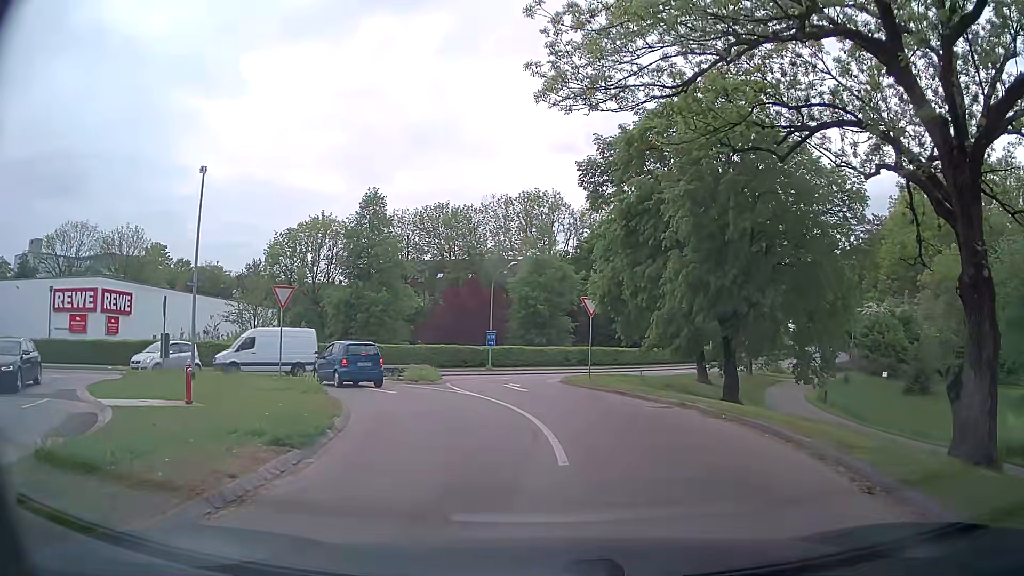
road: tertiary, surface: asphalt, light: Day
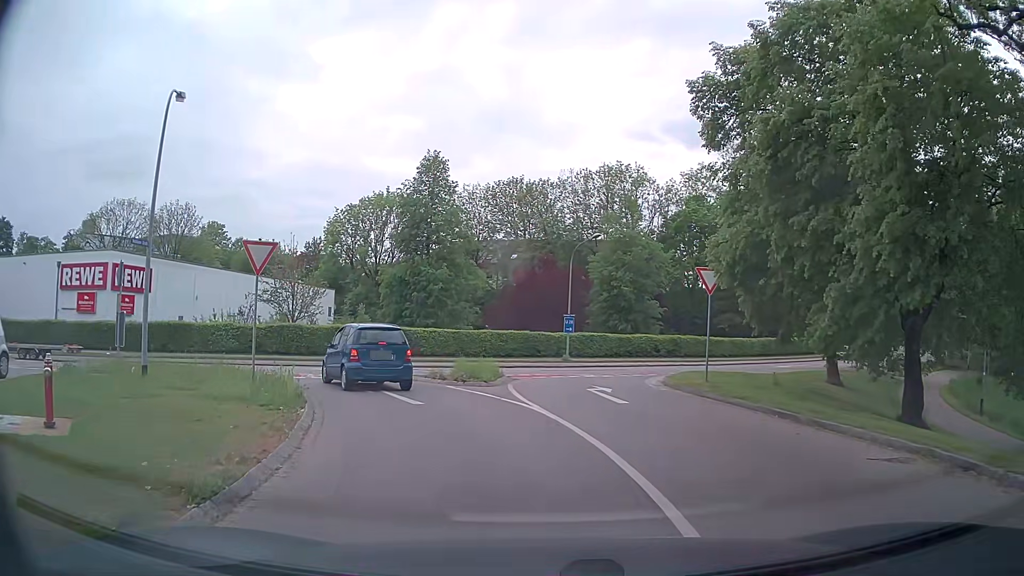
(-0.4, +7.2) m; -6°
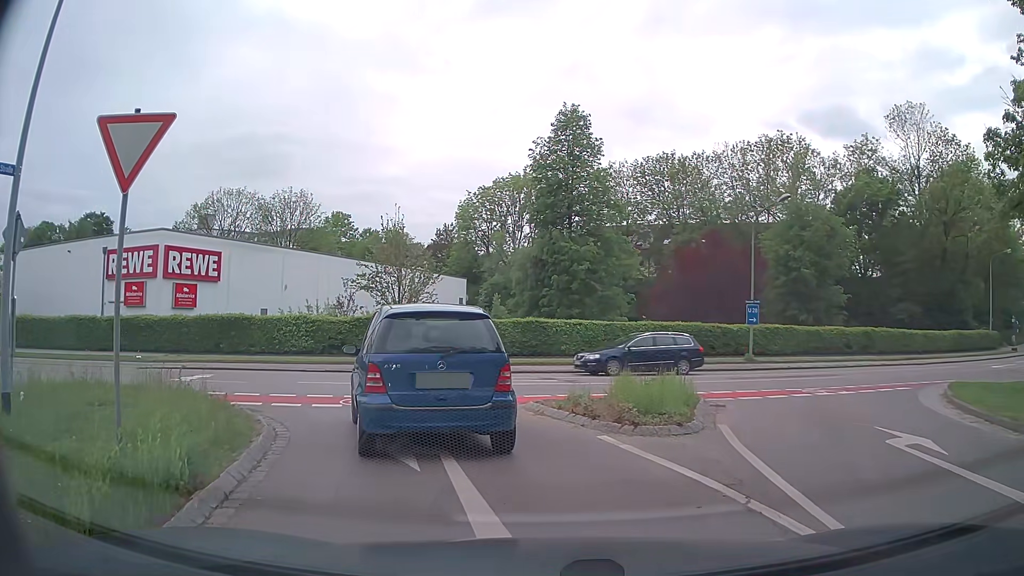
(-0.9, +8.9) m; -11°
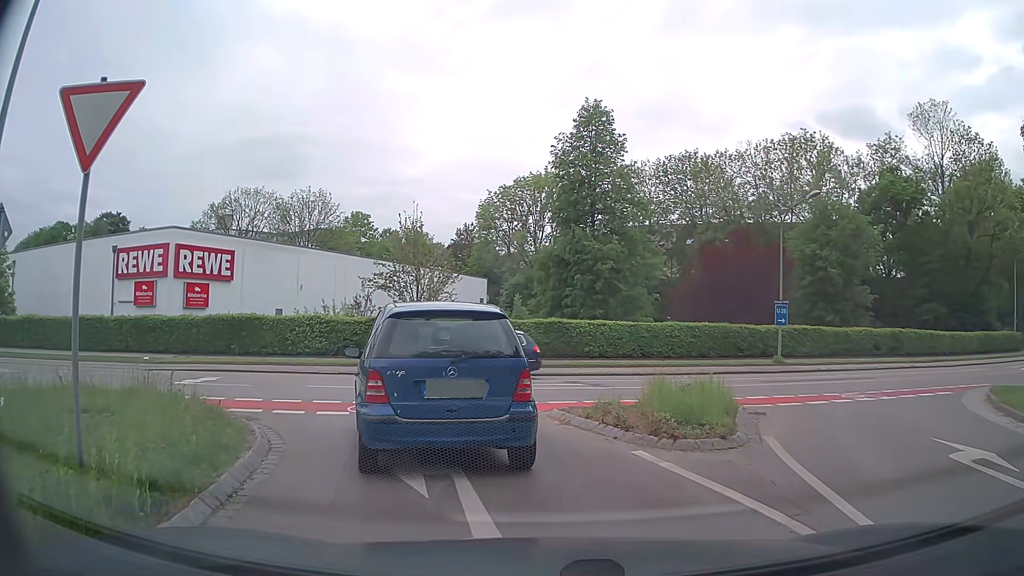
(0.0, +0.9) m; -1°
